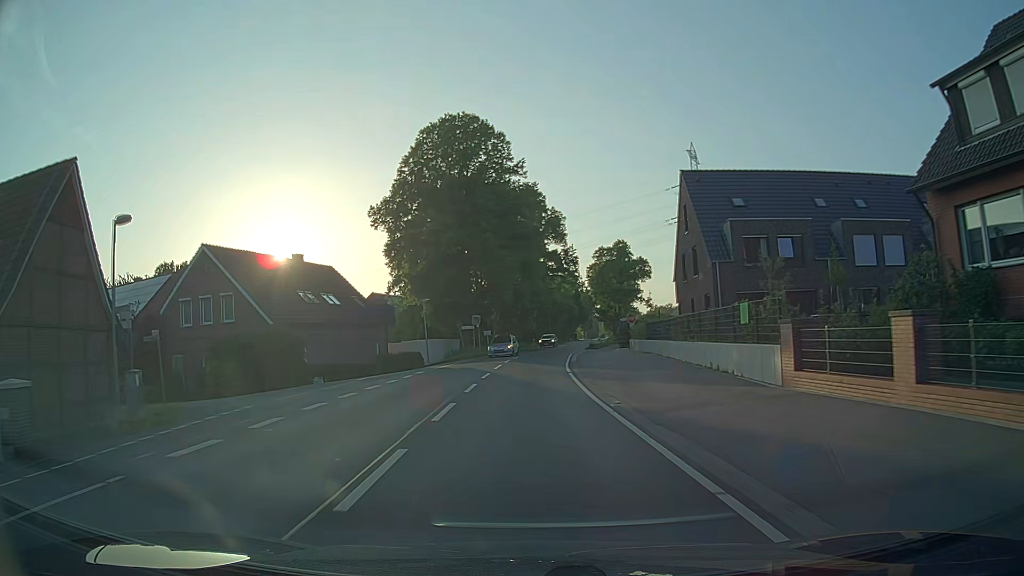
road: secondary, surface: asphalt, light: Day
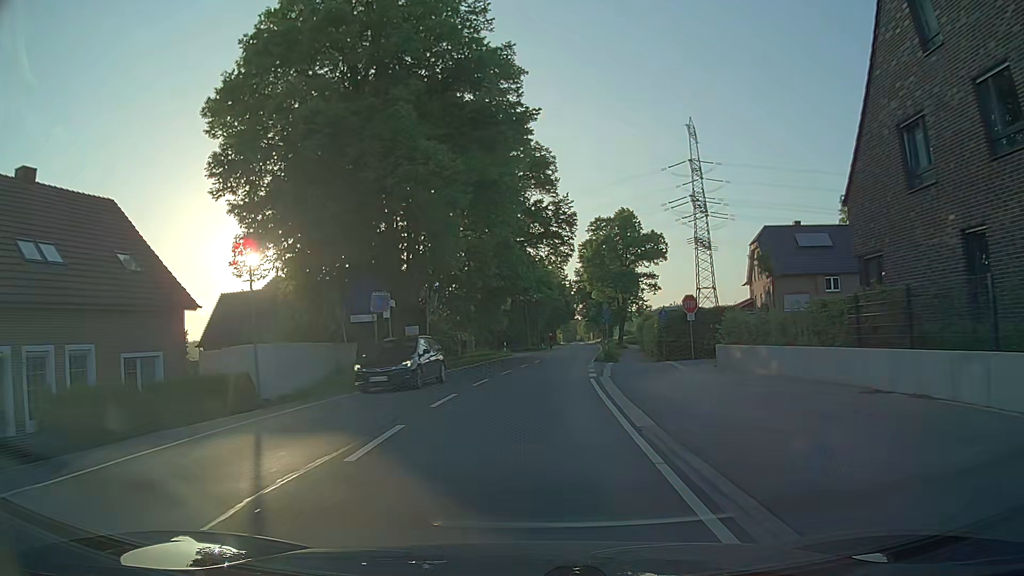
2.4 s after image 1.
(+0.2, +29.5) m; +2°
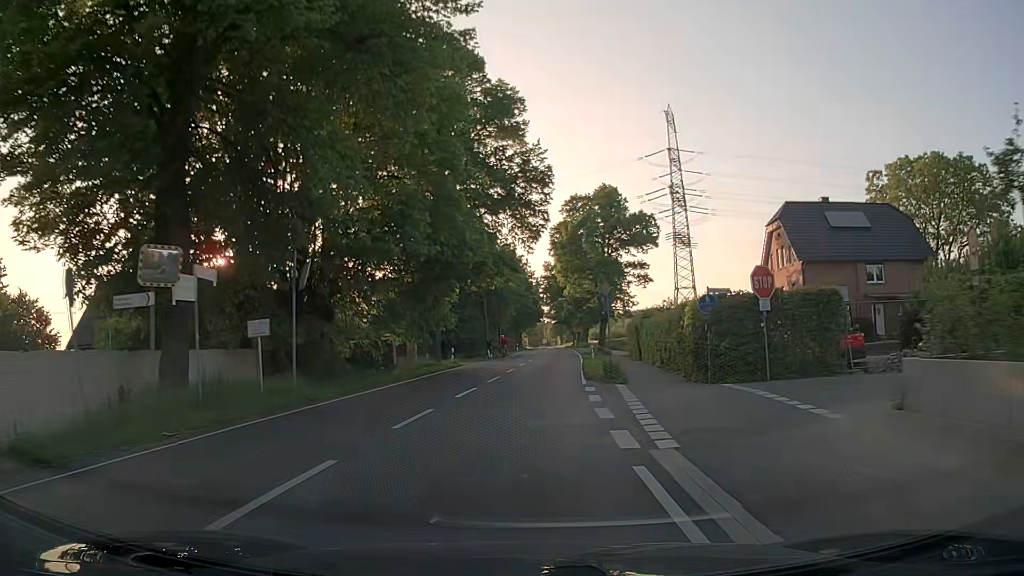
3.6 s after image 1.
(+0.4, +14.4) m; +2°
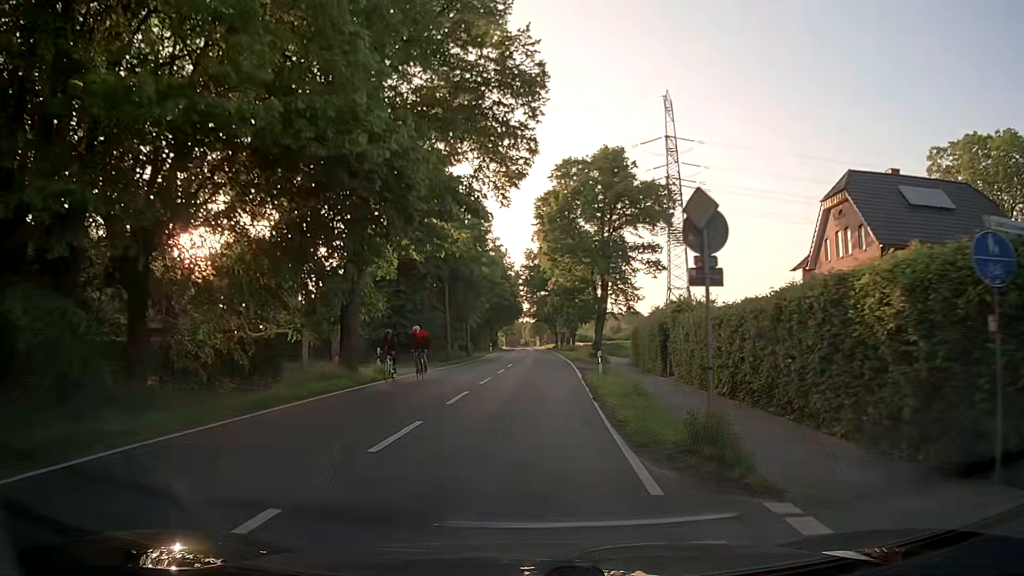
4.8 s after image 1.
(+0.4, +14.1) m; +2°
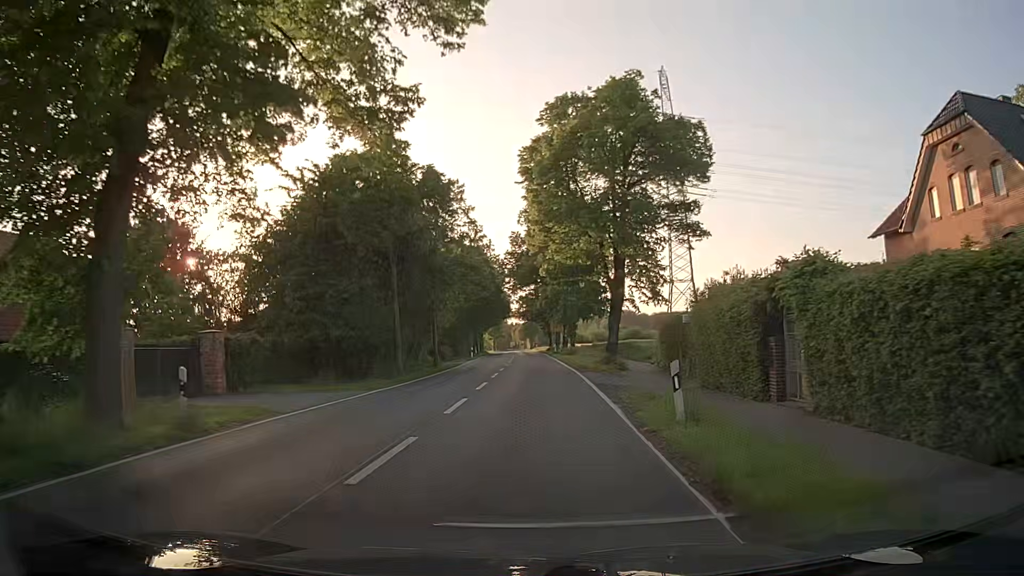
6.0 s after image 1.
(+0.2, +13.9) m; +1°
